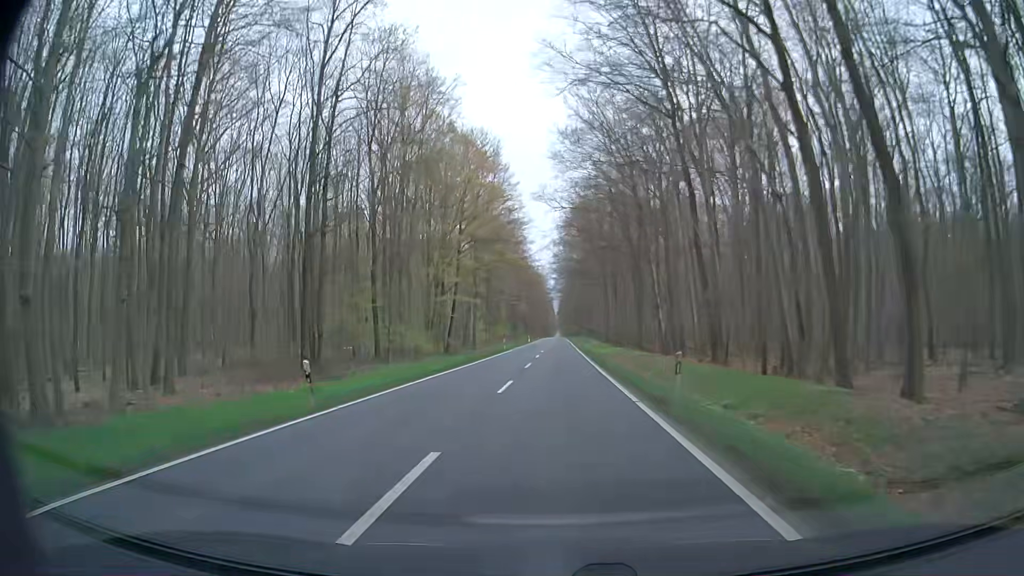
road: secondary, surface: asphalt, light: Day
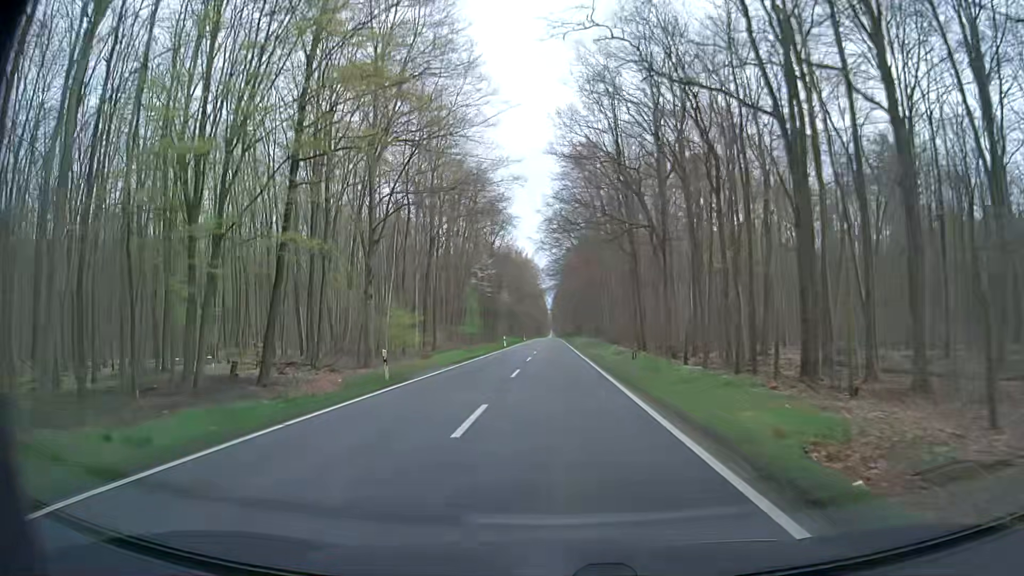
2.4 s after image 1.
(-0.3, +43.0) m; 0°
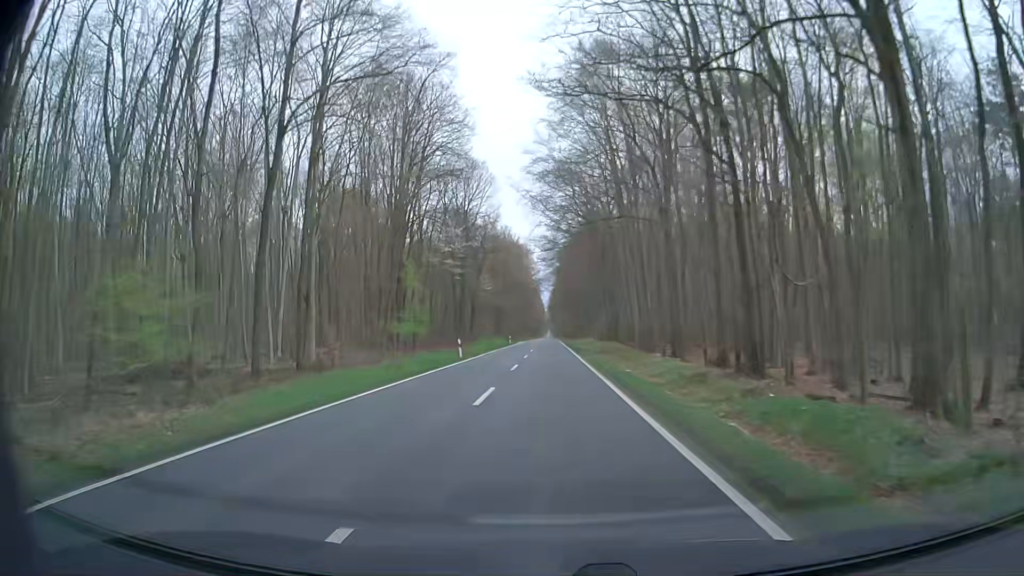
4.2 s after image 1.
(+0.1, +32.2) m; 0°
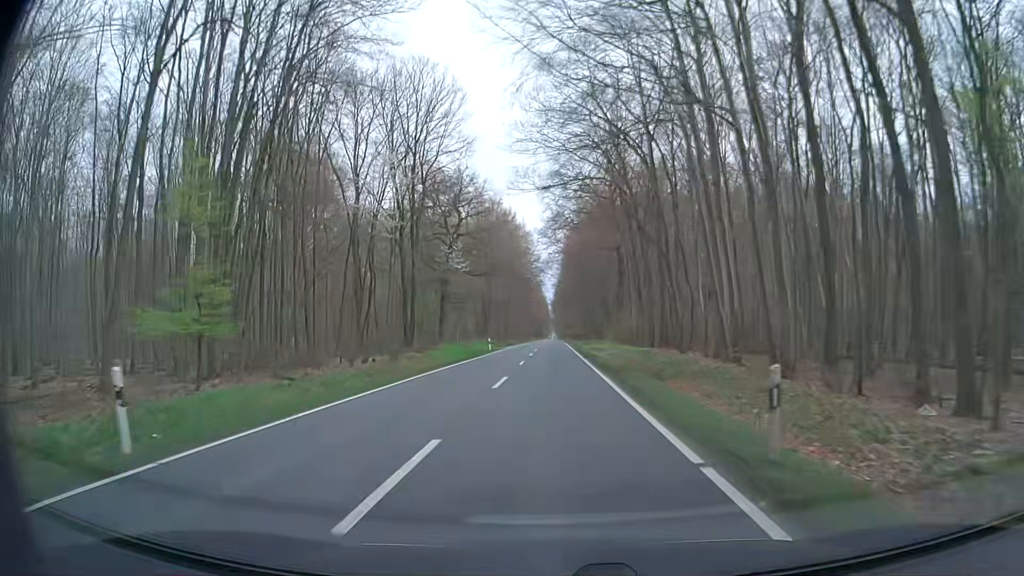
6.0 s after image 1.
(-0.2, +32.2) m; -1°
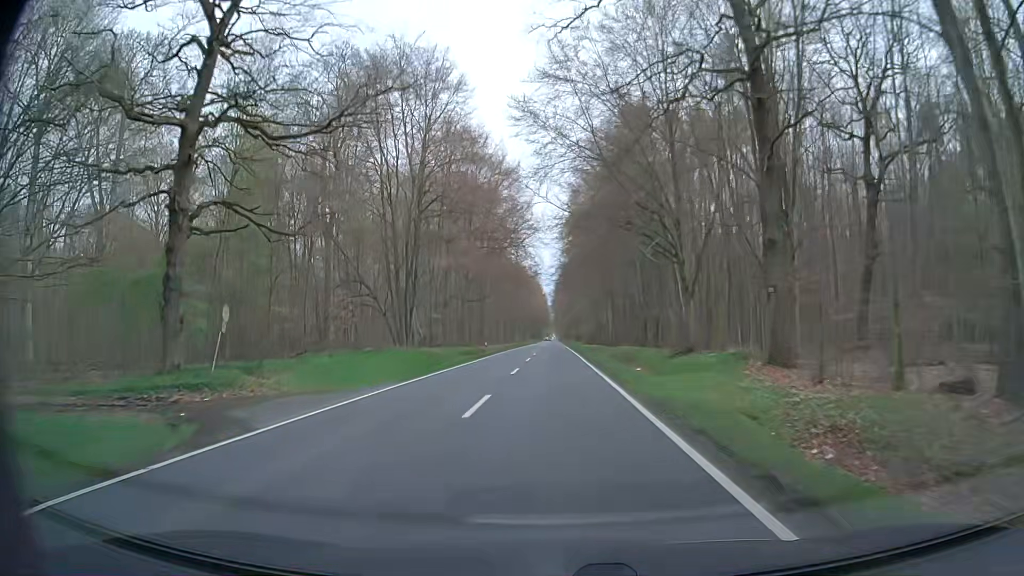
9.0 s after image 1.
(+0.2, +53.7) m; 0°
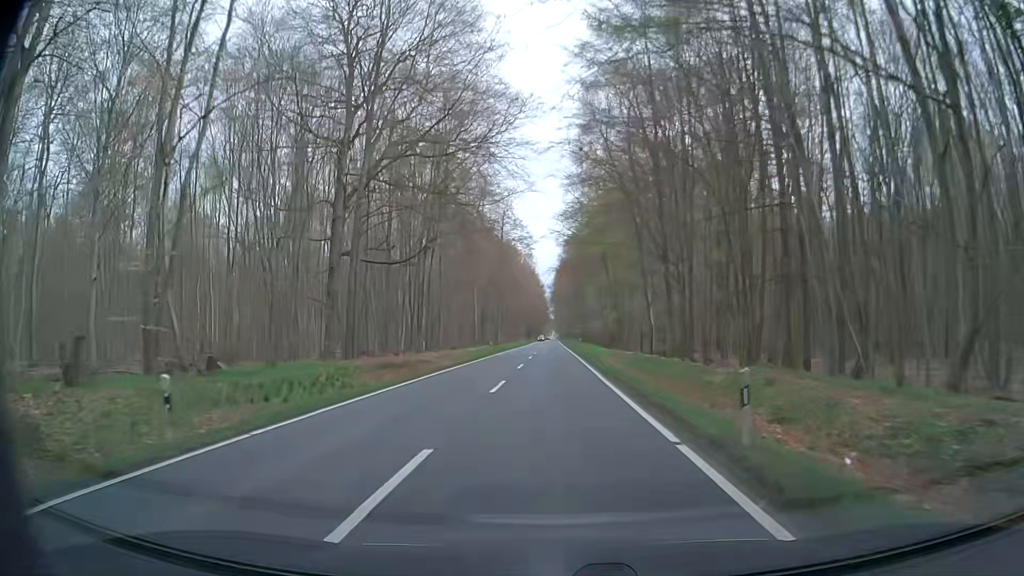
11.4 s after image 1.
(+0.5, +43.1) m; +1°
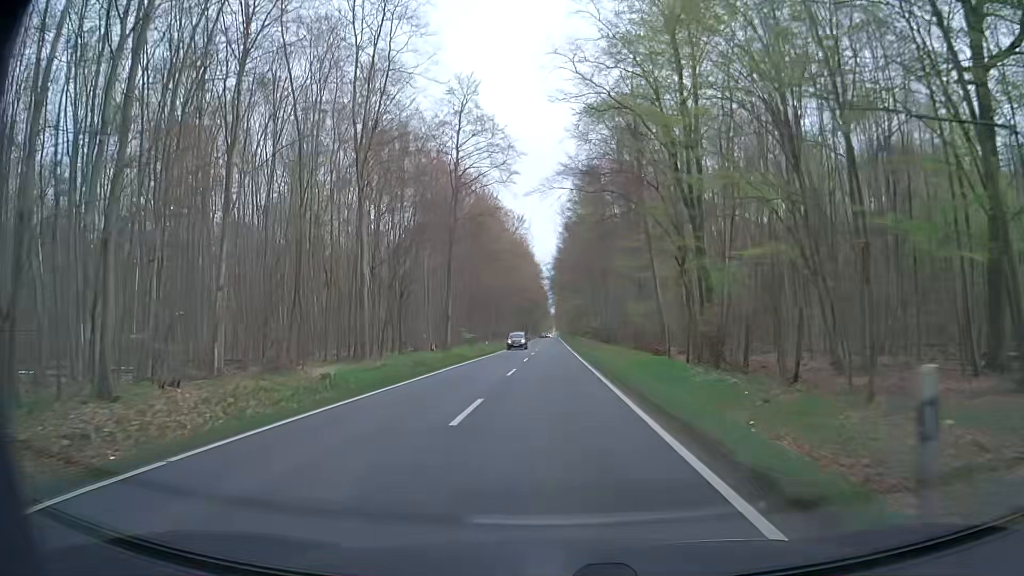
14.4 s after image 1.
(-0.8, +54.0) m; -1°
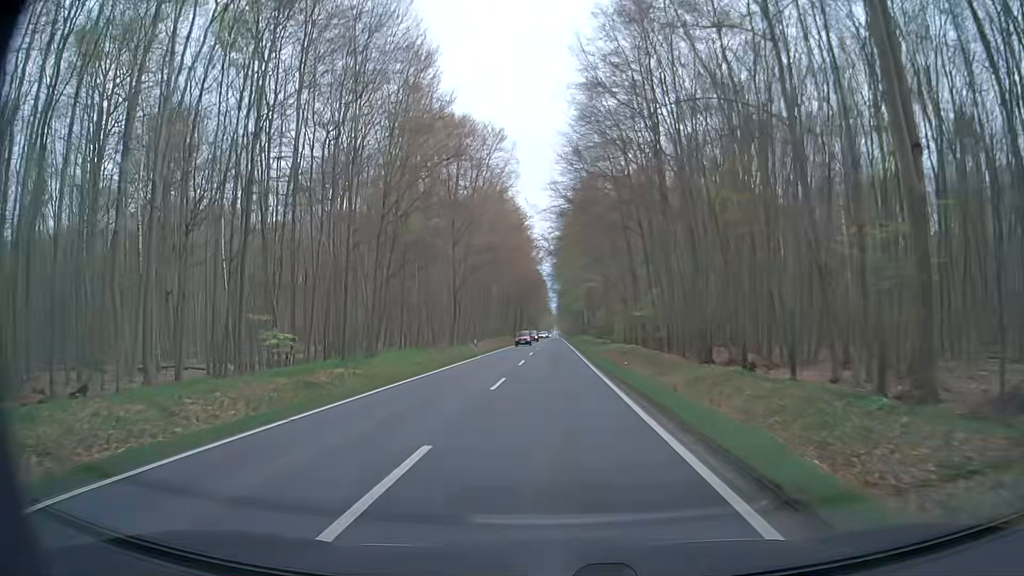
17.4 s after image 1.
(+0.2, +54.0) m; 0°
(0, +10) (0, +20) (0, +30) (0, +40) (0, +50) (0, +60) (0, +70) (0, +80) (0, +90) (0, +100) m
